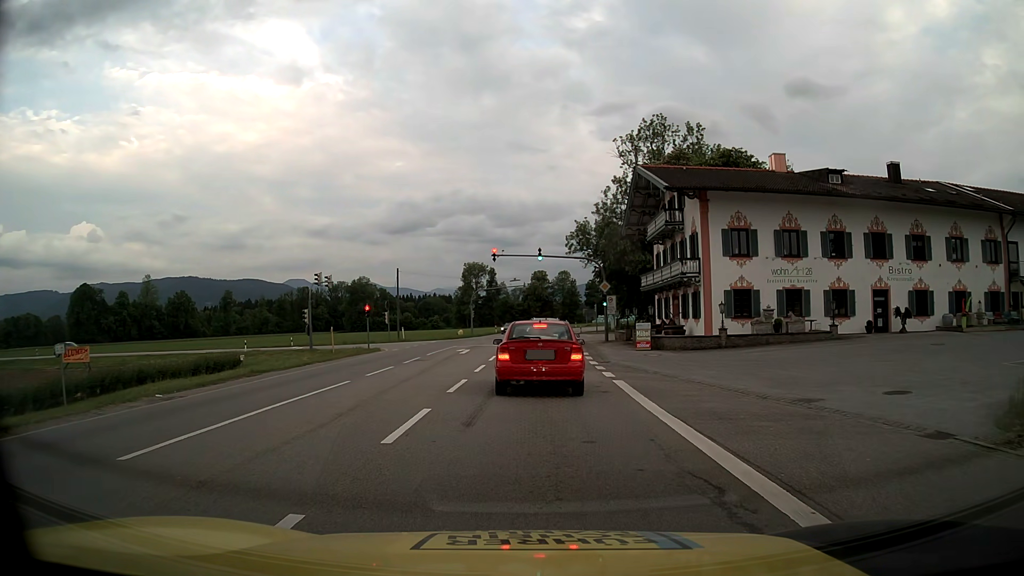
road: primary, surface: asphalt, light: Day
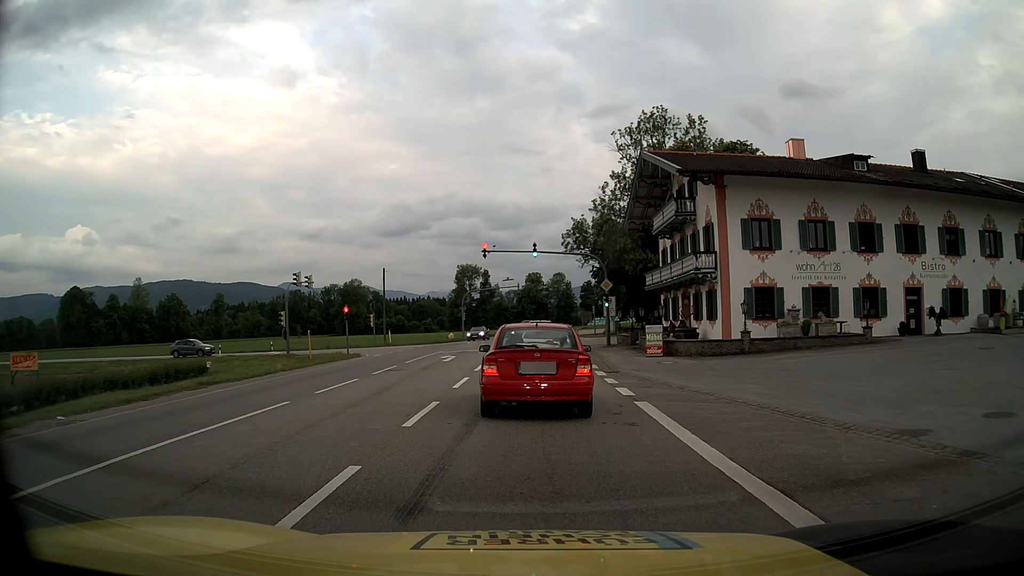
(0.0, +4.1) m; 0°
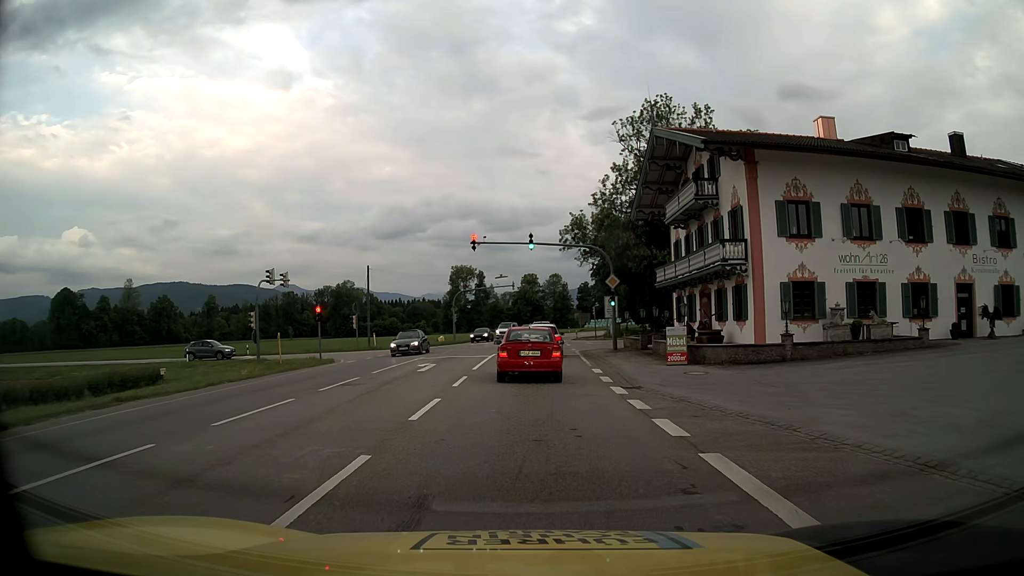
(+0.1, +5.3) m; +1°
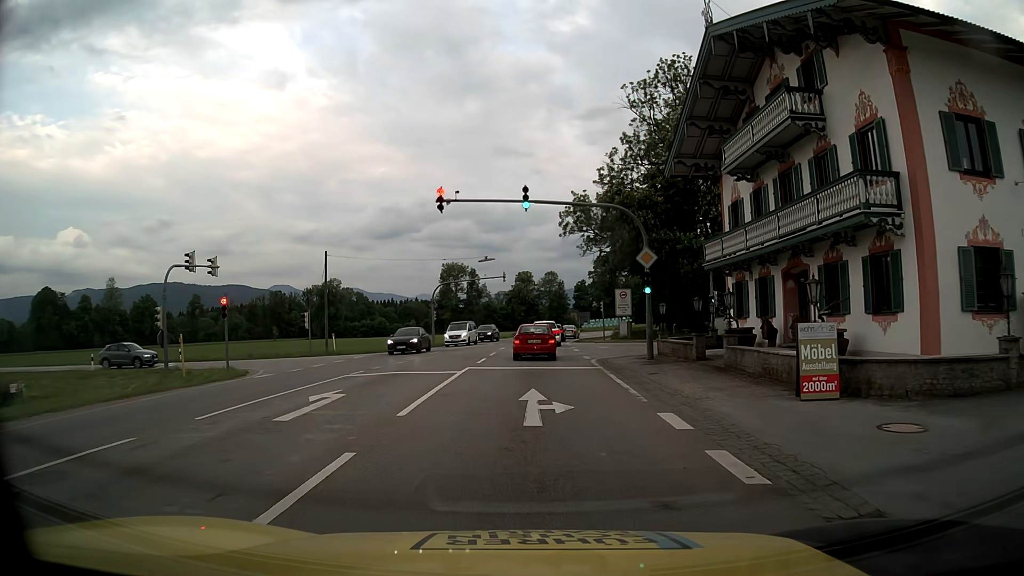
(0.0, +12.5) m; 0°
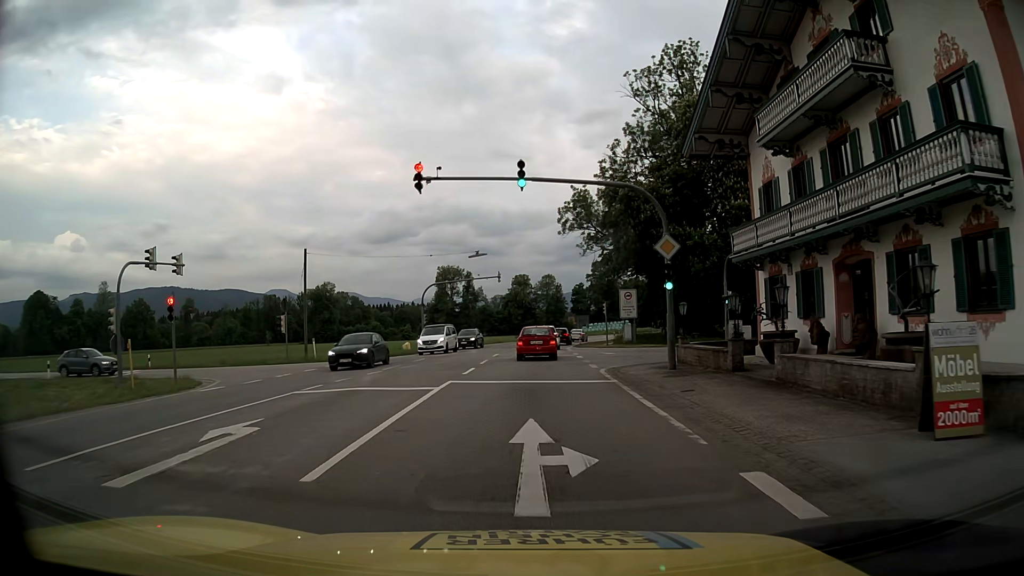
(0.0, +4.4) m; 0°
(0, +10) (0, +20) (0, +30) (+1, +40) (+1, +50) (+2, +60) (+3, +70) (+5, +80) (+8, +89) (+11, +99) m
